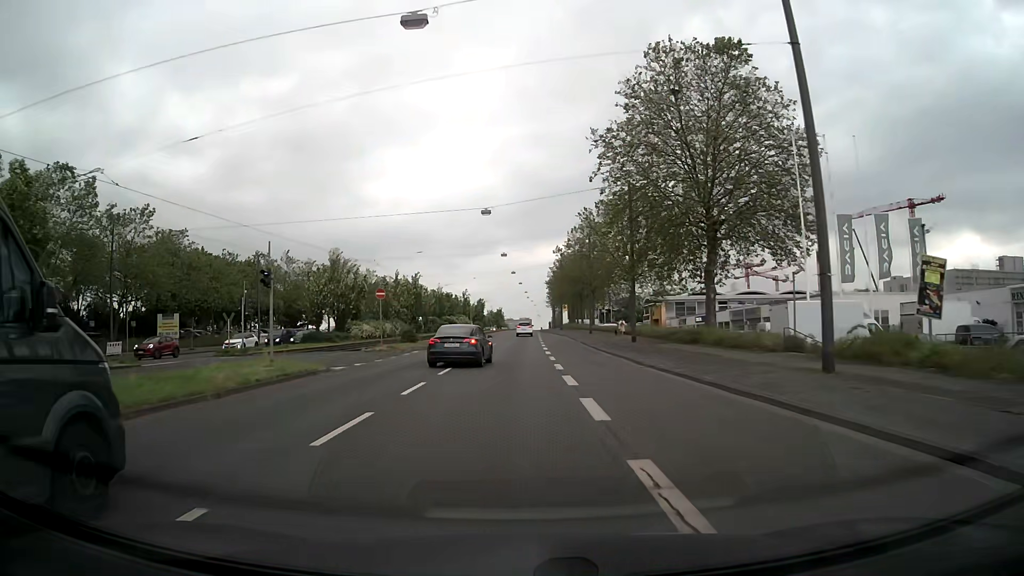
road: primary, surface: asphalt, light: Day
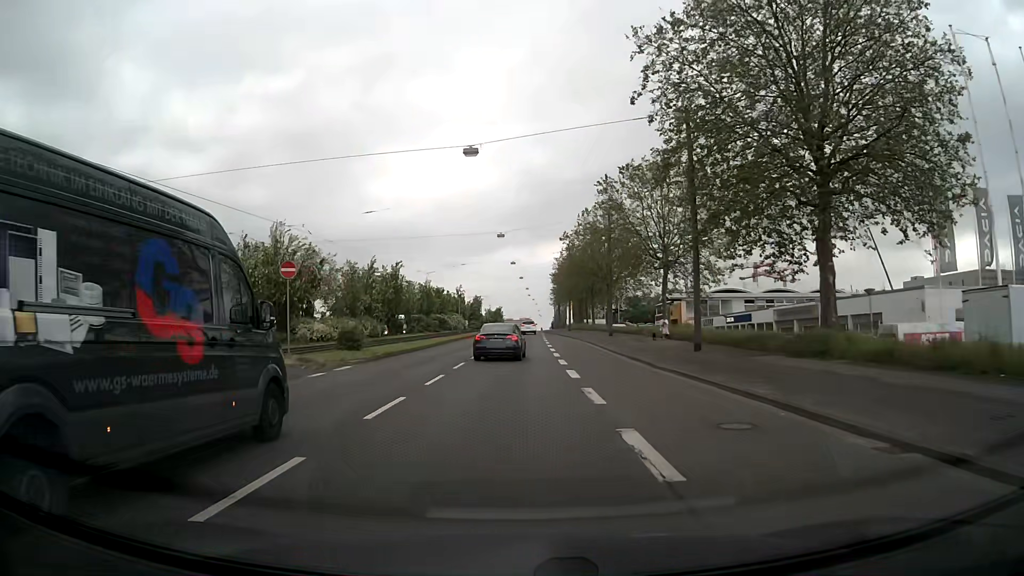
(0.0, +15.8) m; 0°
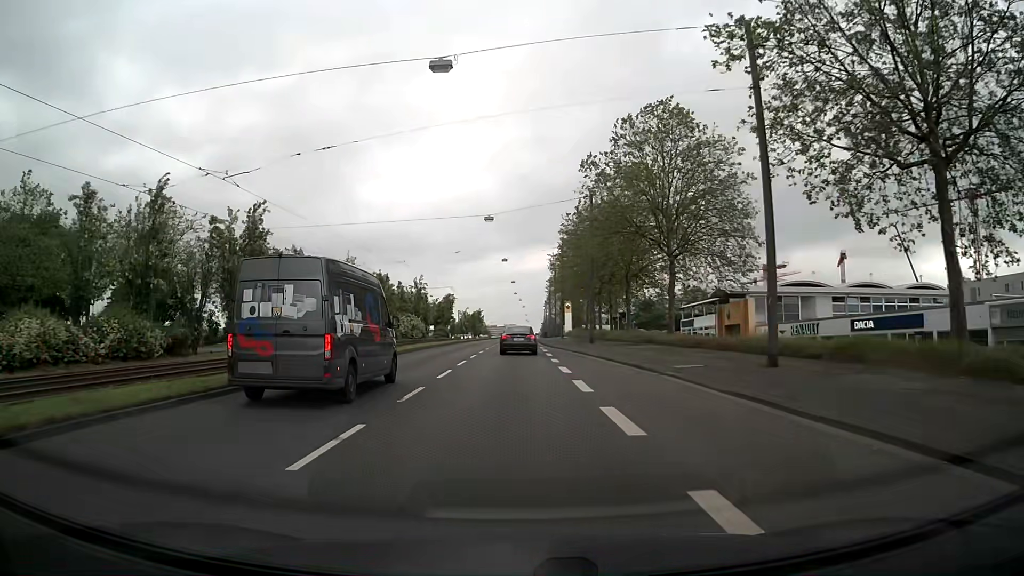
(+0.4, +39.5) m; +1°
(0, +10) (0, +20) (0, +30) (0, +40) (0, +50) (0, +60) (0, +70) (+1, +80) (+1, +90) (+1, +100) m
